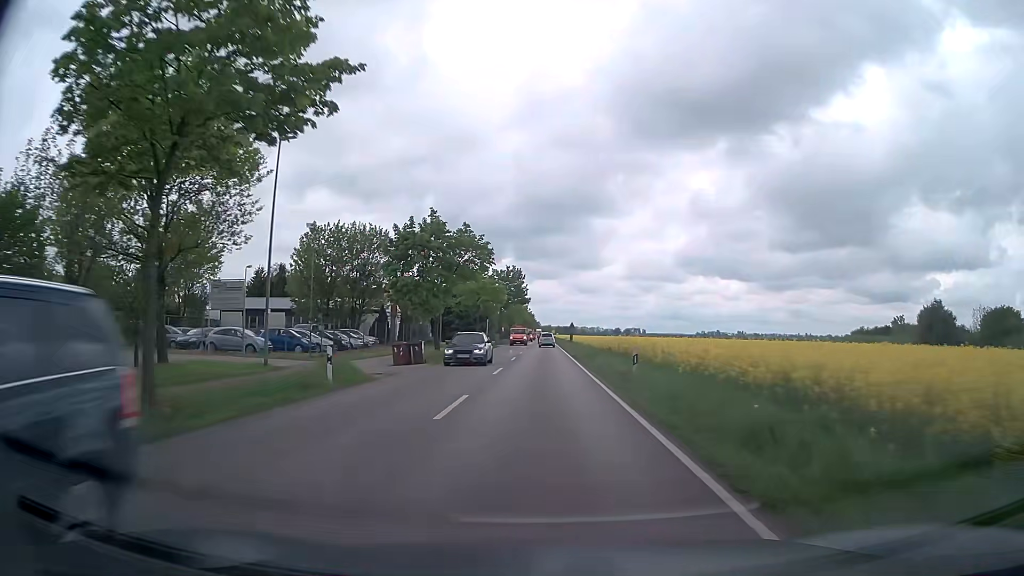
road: secondary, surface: asphalt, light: Day
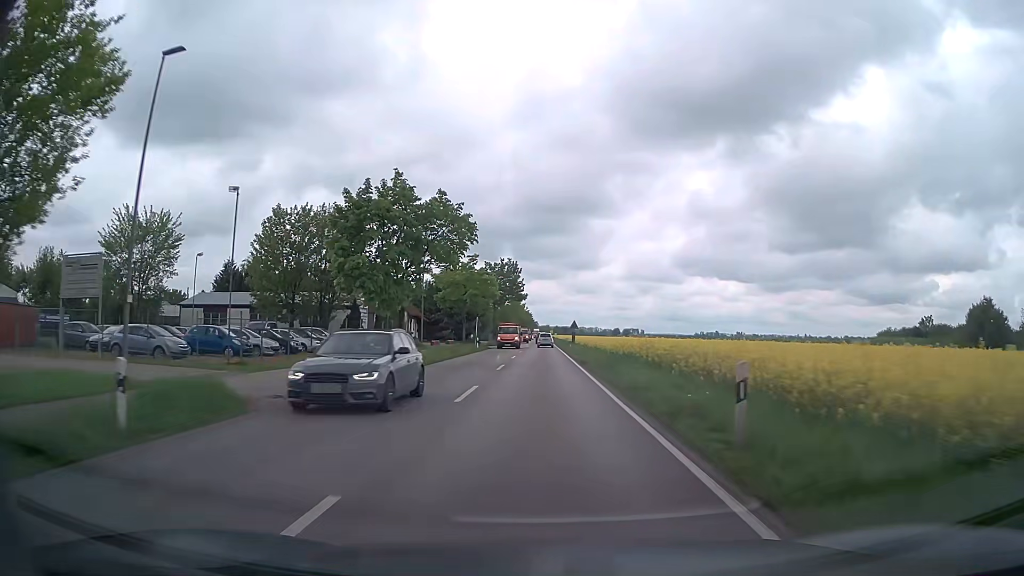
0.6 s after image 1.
(0.0, +9.3) m; 0°
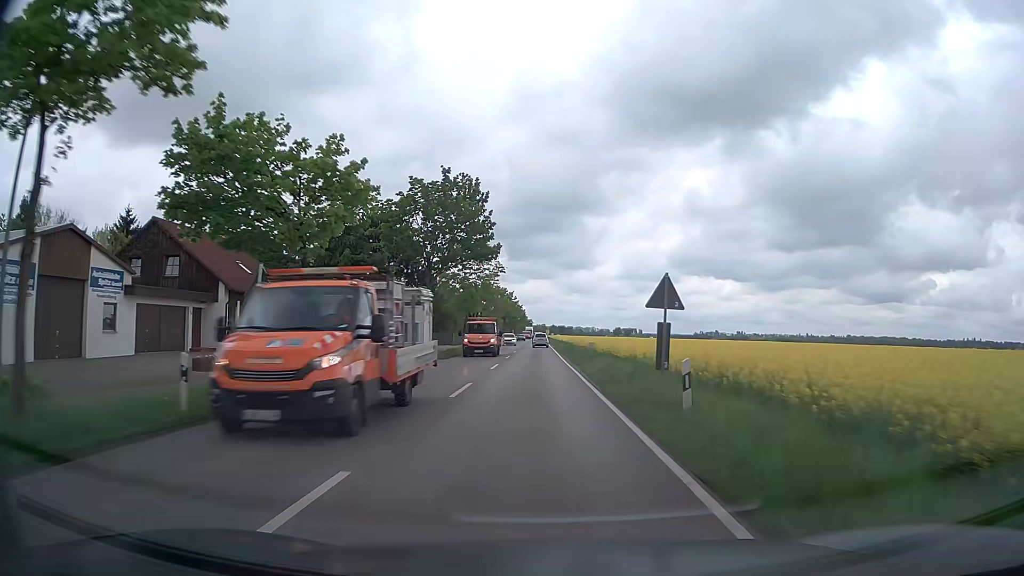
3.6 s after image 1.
(+0.4, +47.1) m; +1°
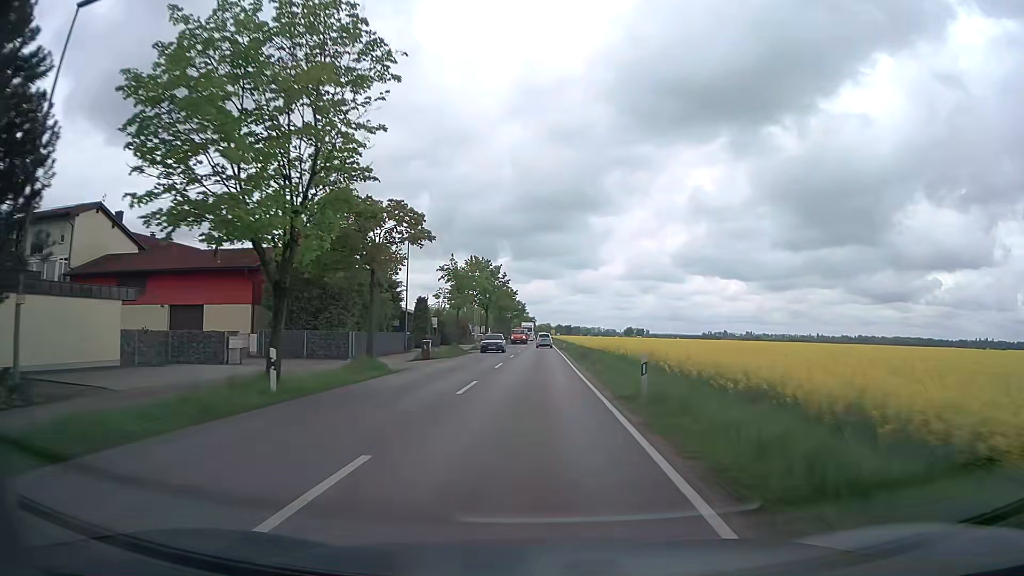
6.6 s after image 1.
(-0.1, +47.2) m; 0°
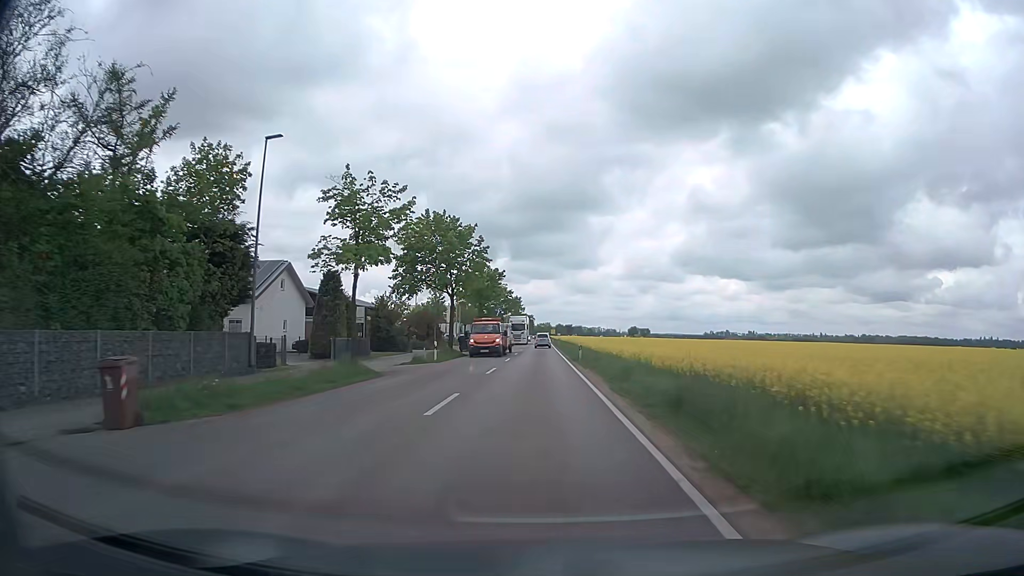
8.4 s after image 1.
(0.0, +28.2) m; 0°
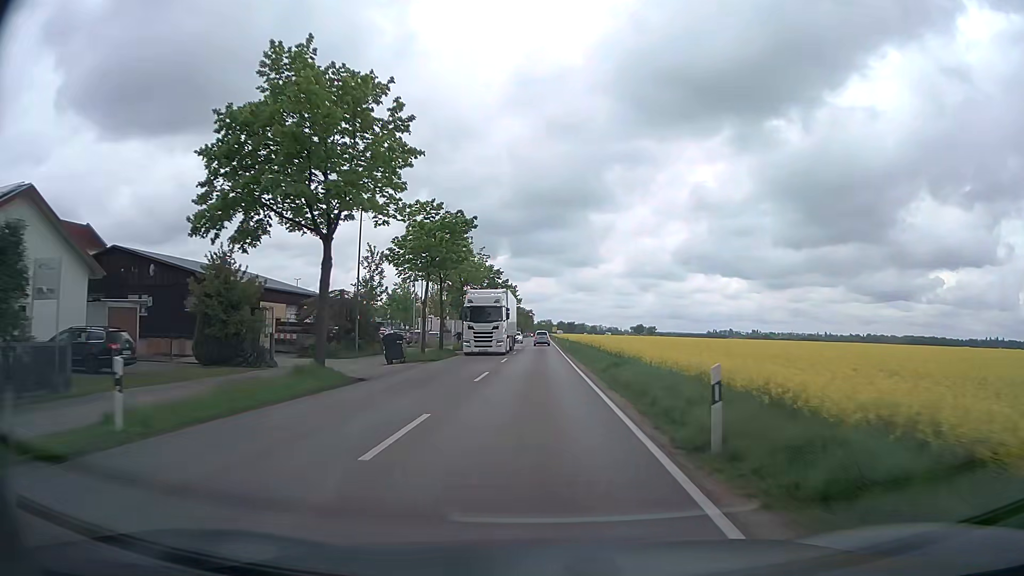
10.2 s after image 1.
(0.0, +28.1) m; 0°
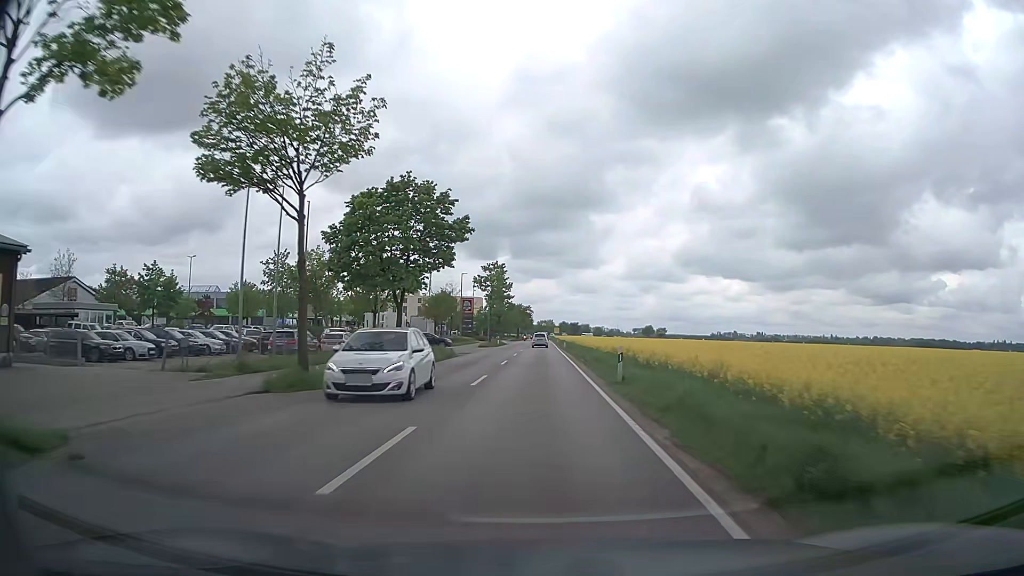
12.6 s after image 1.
(-0.1, +37.6) m; 0°
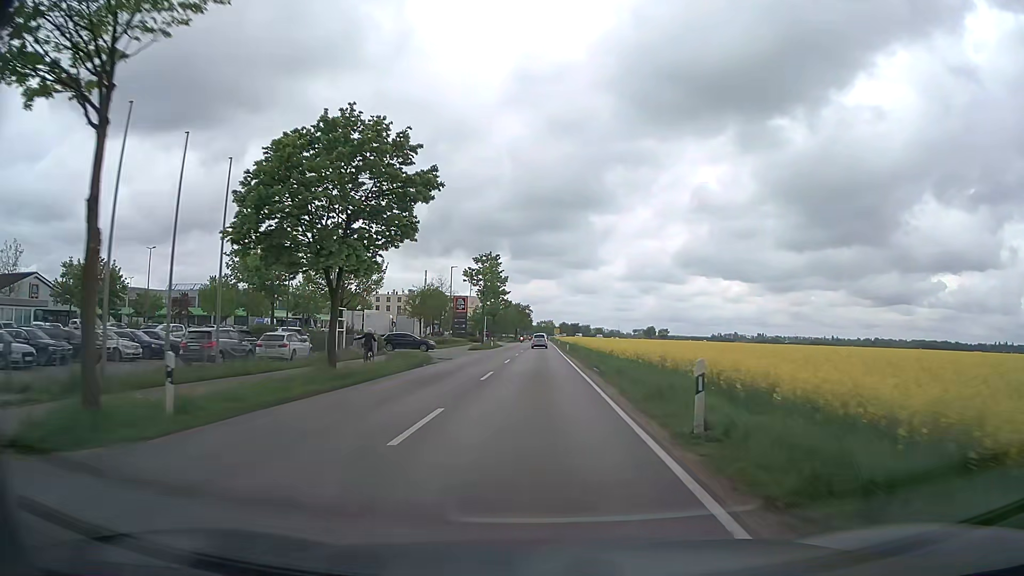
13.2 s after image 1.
(0.0, +9.4) m; 0°
(0, +10) (0, +20) (0, +30) (0, +40) (0, +50) (0, +60) (0, +70) (0, +80) (0, +90) (0, +100) m
